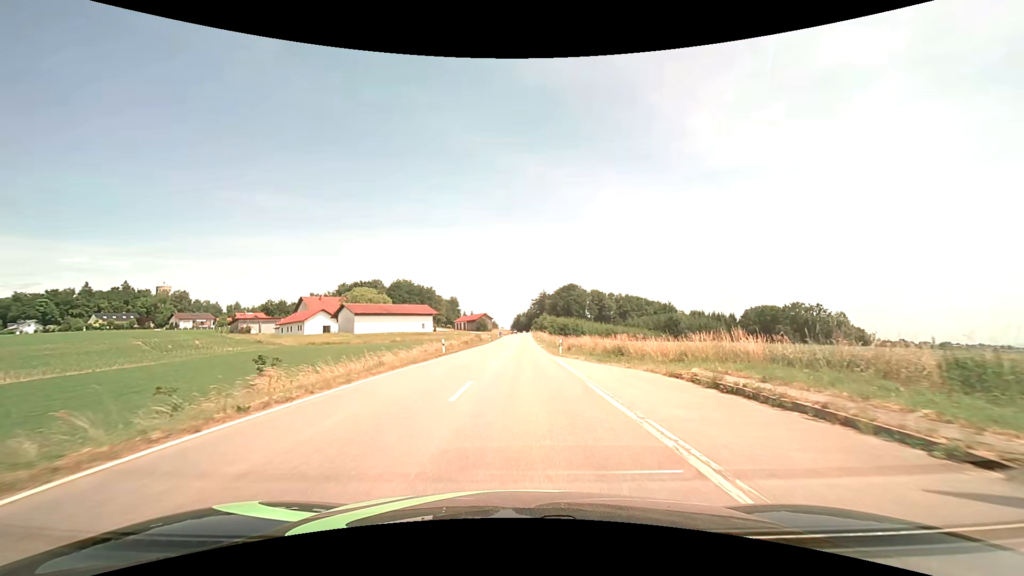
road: tertiary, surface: asphalt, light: Day
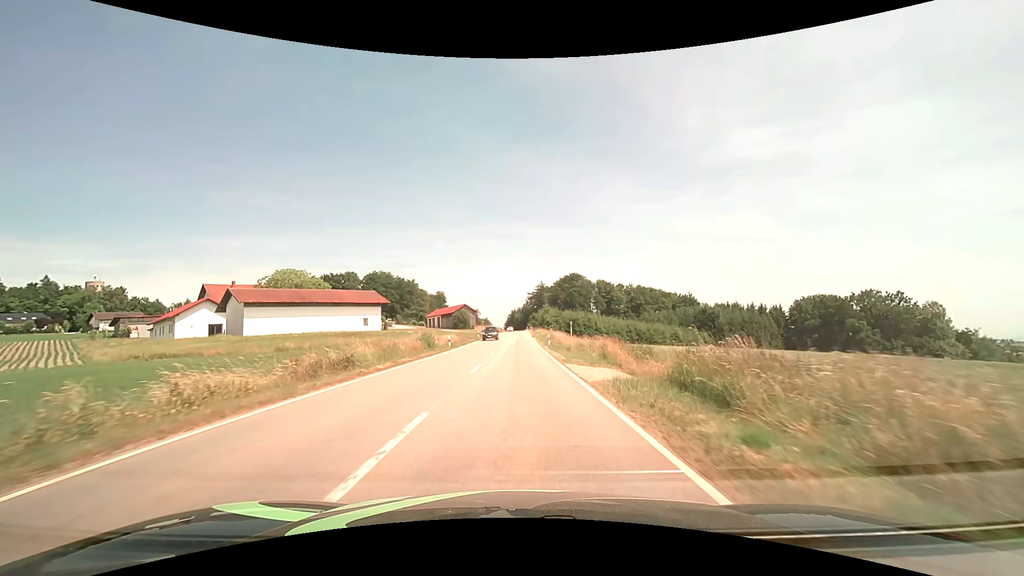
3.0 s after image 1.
(+0.5, +41.6) m; +1°
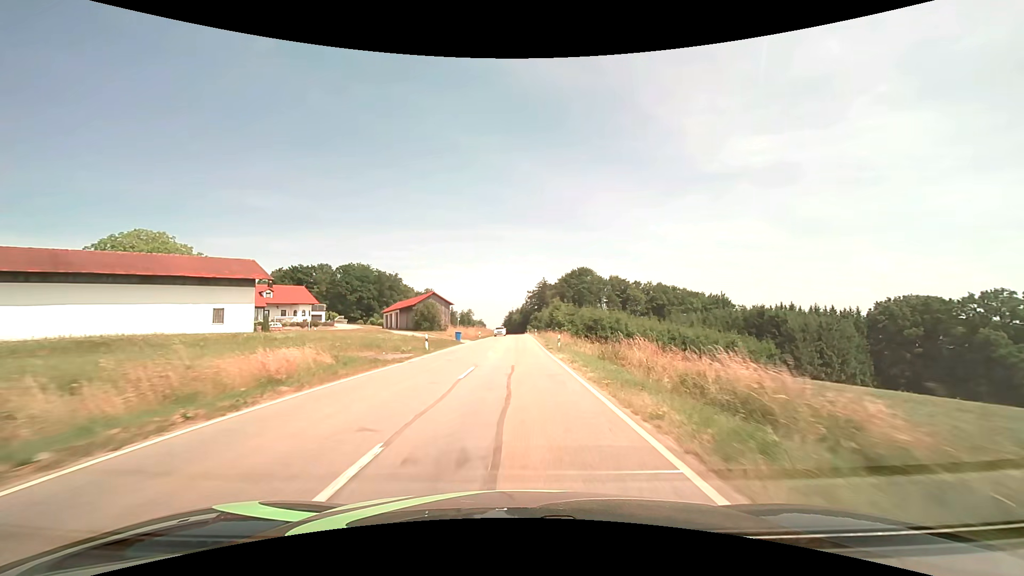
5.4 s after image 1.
(-0.1, +38.6) m; 0°
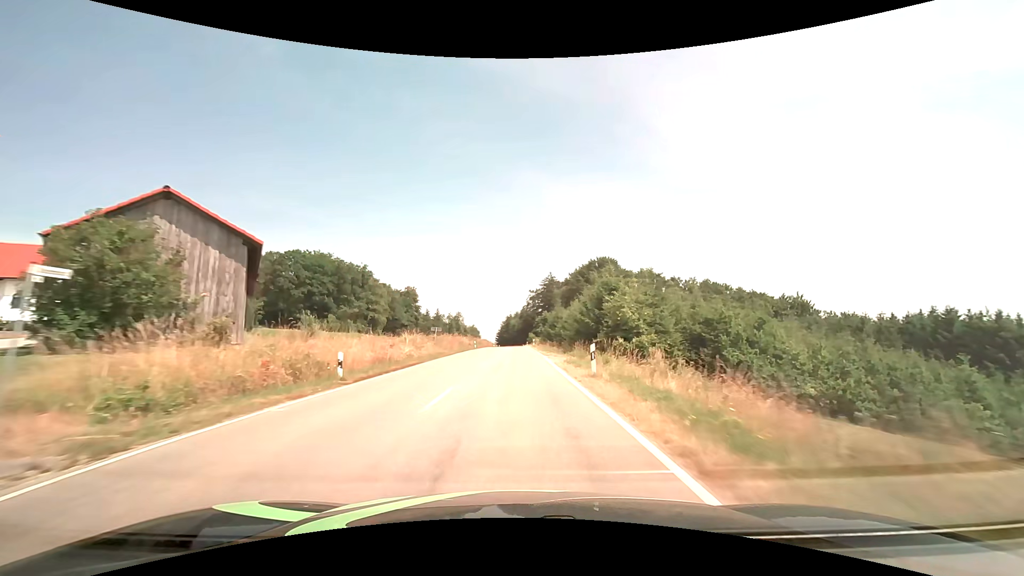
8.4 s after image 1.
(+0.2, +52.9) m; 0°
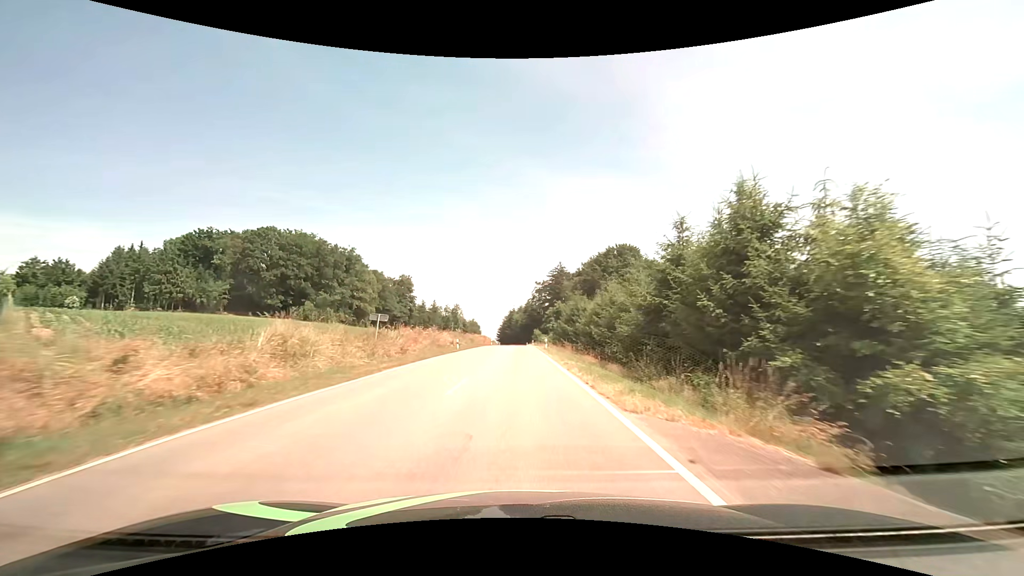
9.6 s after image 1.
(-0.1, +22.1) m; 0°
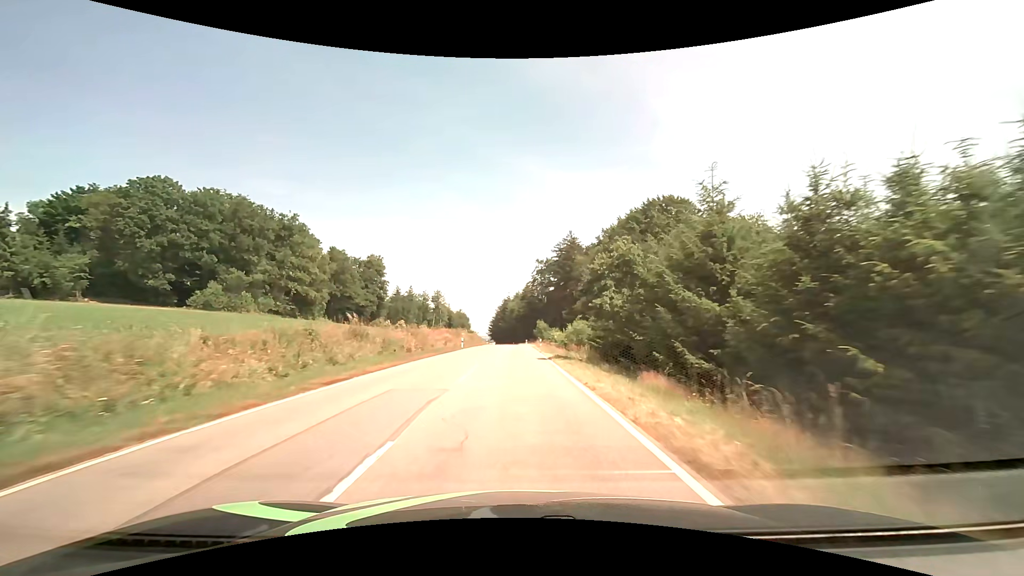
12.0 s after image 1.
(+0.3, +44.3) m; 0°
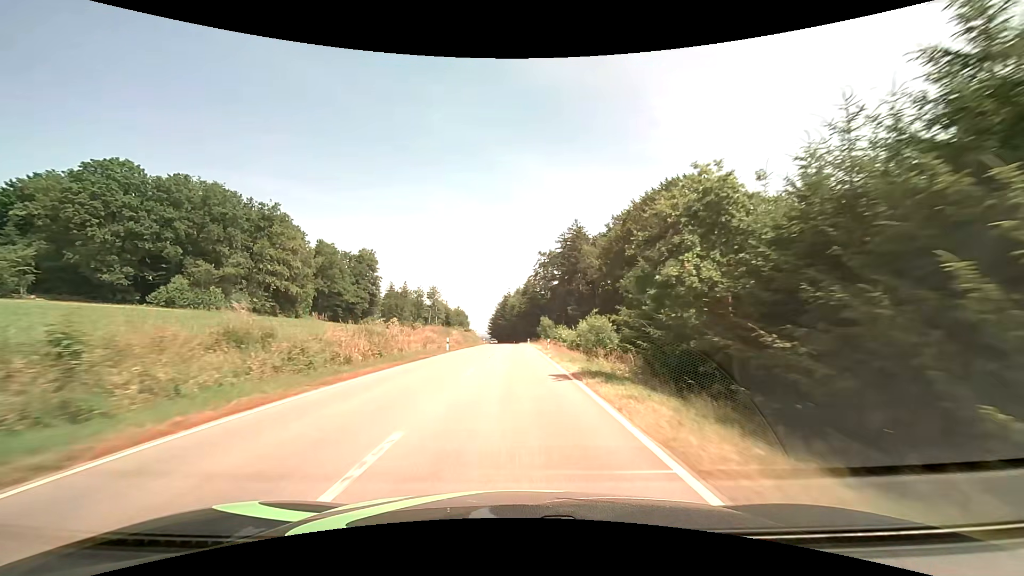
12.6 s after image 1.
(0.0, +11.1) m; 0°
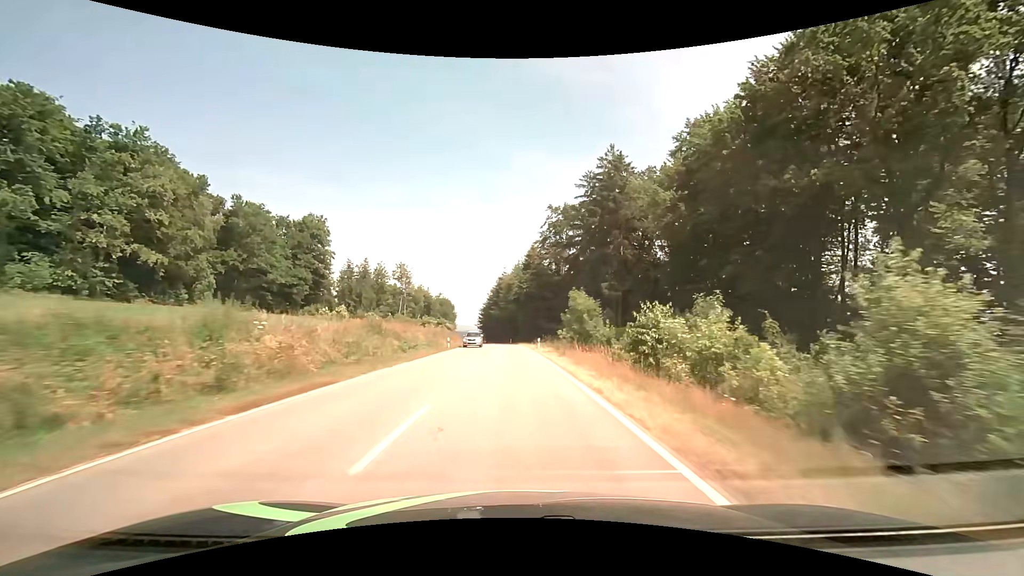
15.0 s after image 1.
(-0.1, +45.2) m; 0°
(0, +10) (0, +20) (0, +30) (0, +40) (-1, +50) (-1, +60) (-1, +70) (-2, +80) (-3, +90) (-4, +100) m
